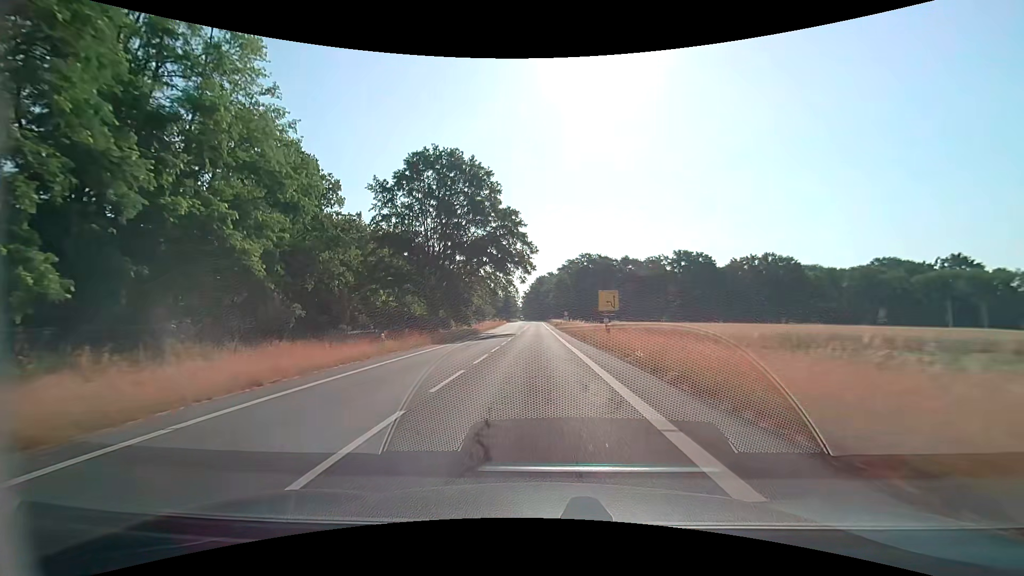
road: secondary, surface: asphalt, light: Day
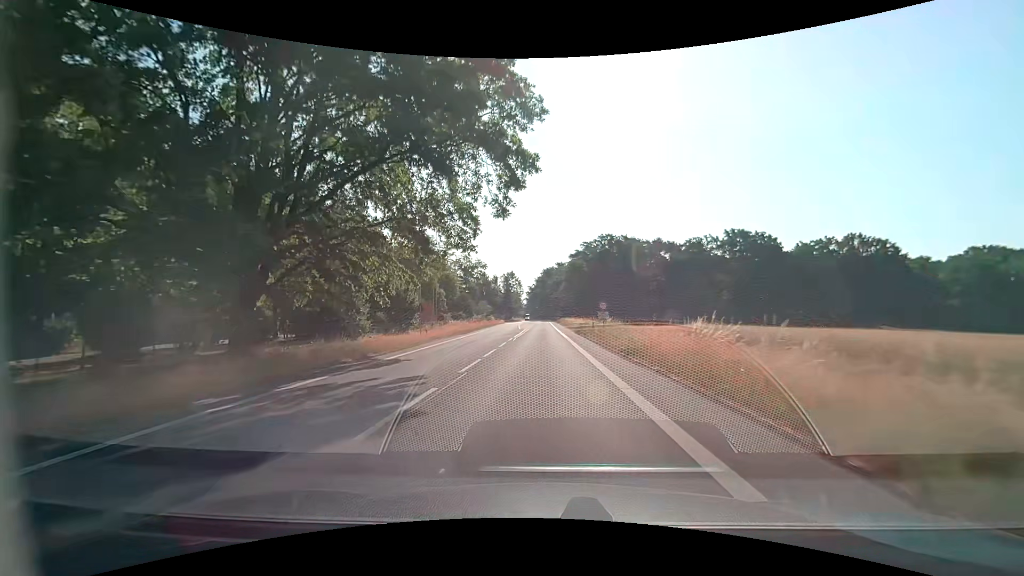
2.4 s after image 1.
(-0.5, +39.5) m; -1°
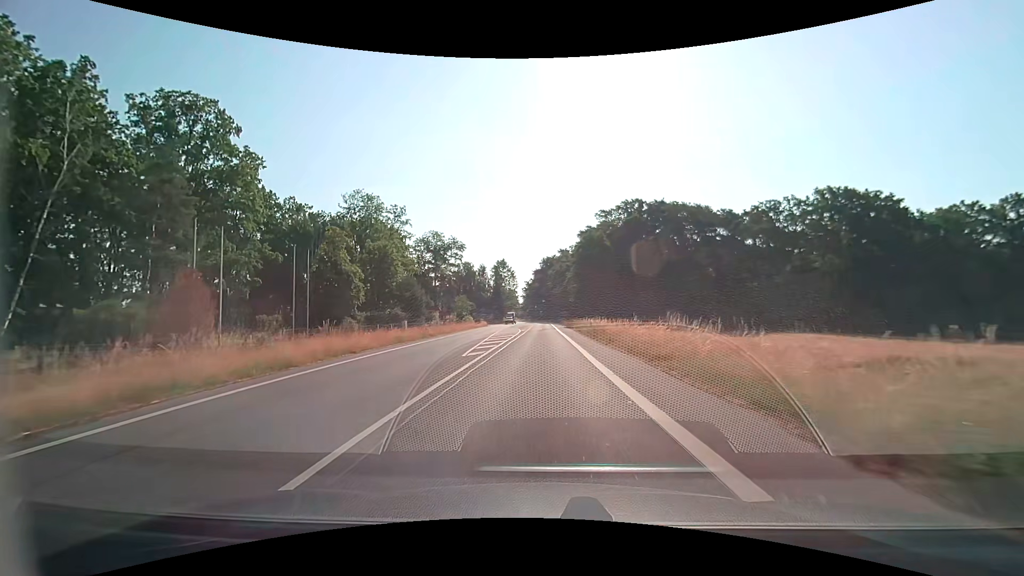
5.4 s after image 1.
(0.0, +41.9) m; 0°
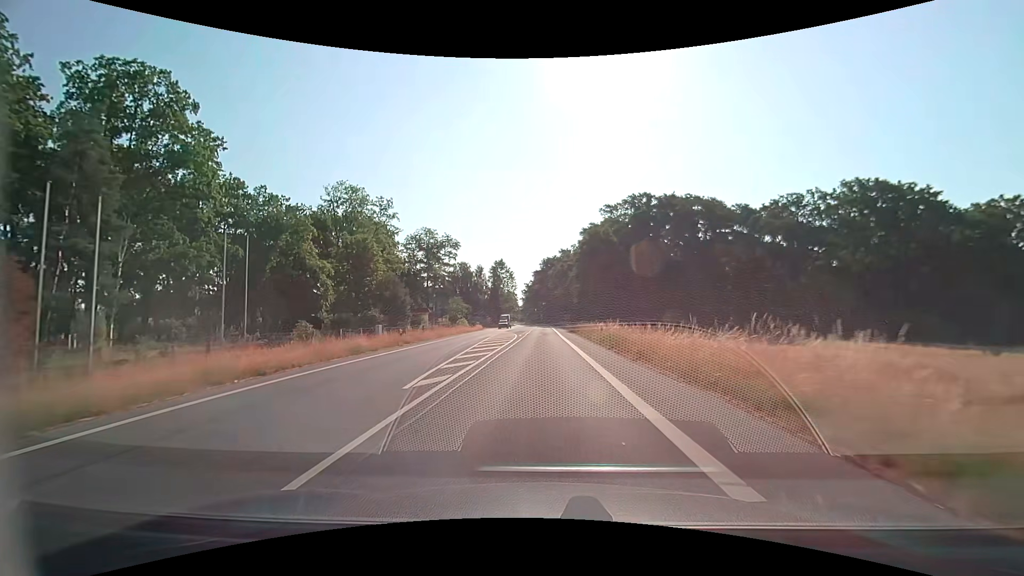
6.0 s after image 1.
(0.0, +7.5) m; 0°
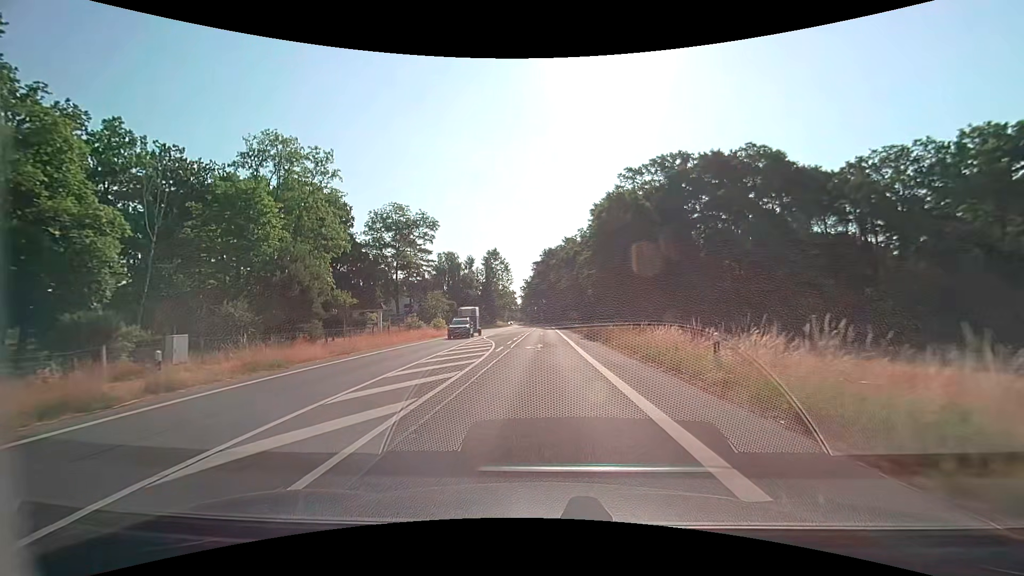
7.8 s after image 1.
(0.0, +22.1) m; 0°
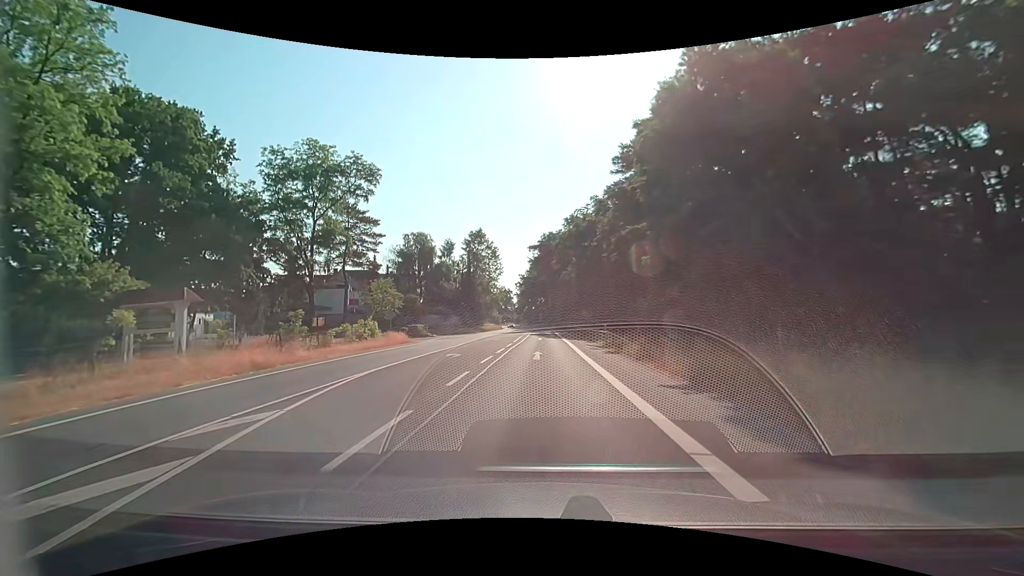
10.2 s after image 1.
(0.0, +29.5) m; 0°
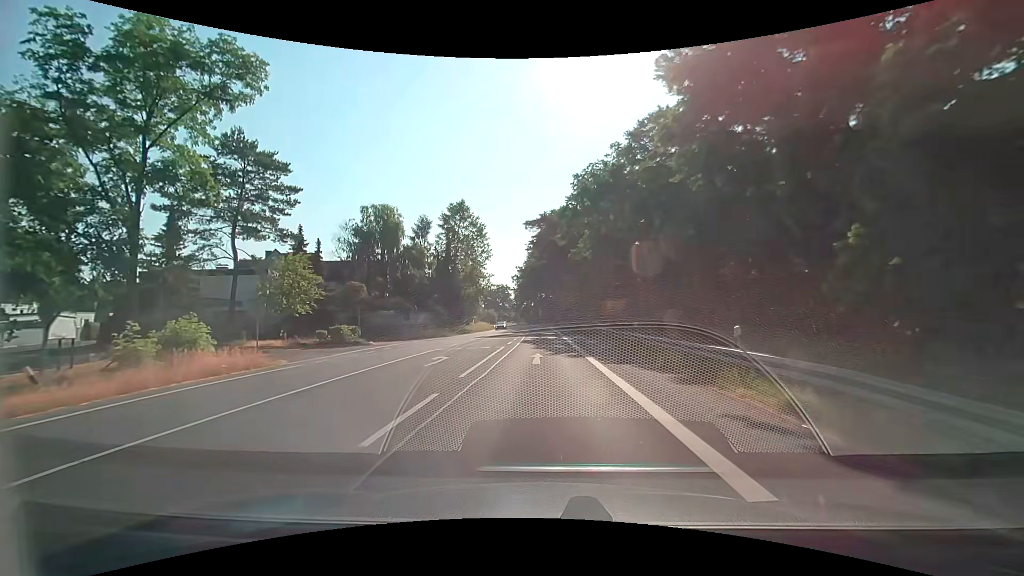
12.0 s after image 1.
(0.0, +22.5) m; -1°
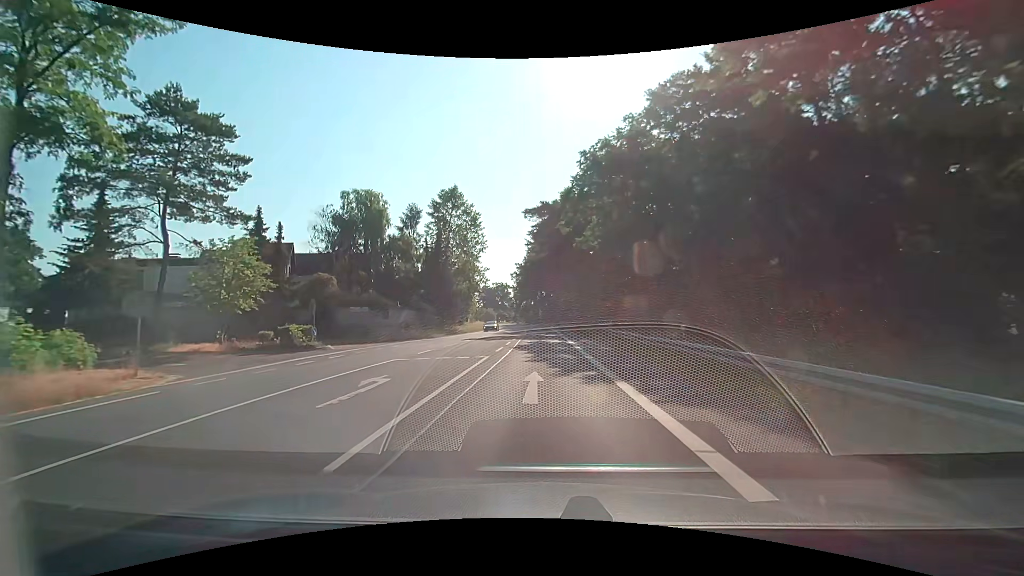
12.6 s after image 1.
(+0.1, +7.6) m; 0°
(0, +10) (0, +20) (0, +30) (0, +40) (0, +50) (0, +60) (0, +70) (0, +80) (-1, +90) (-2, +100) m
